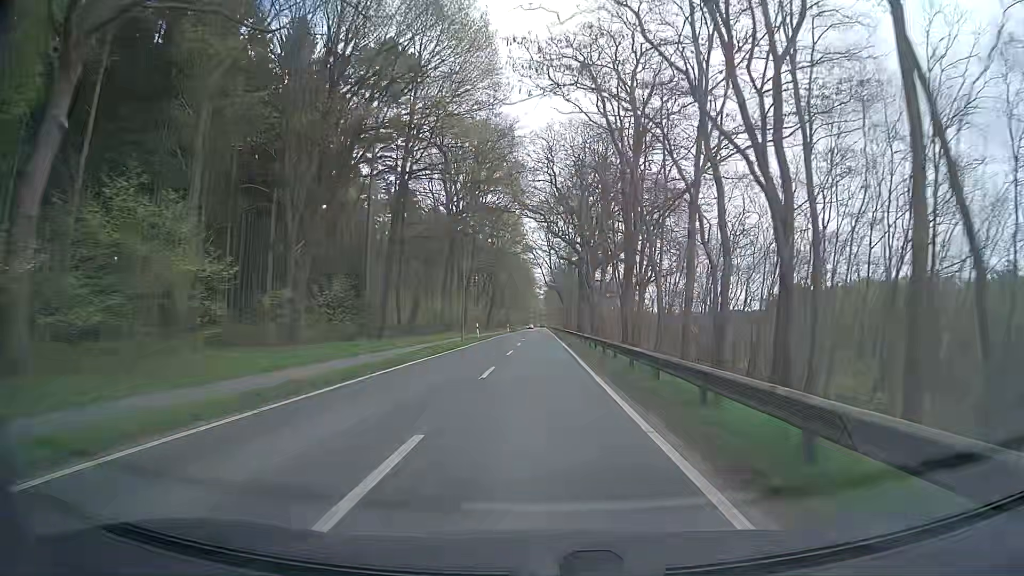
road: tertiary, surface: asphalt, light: Day
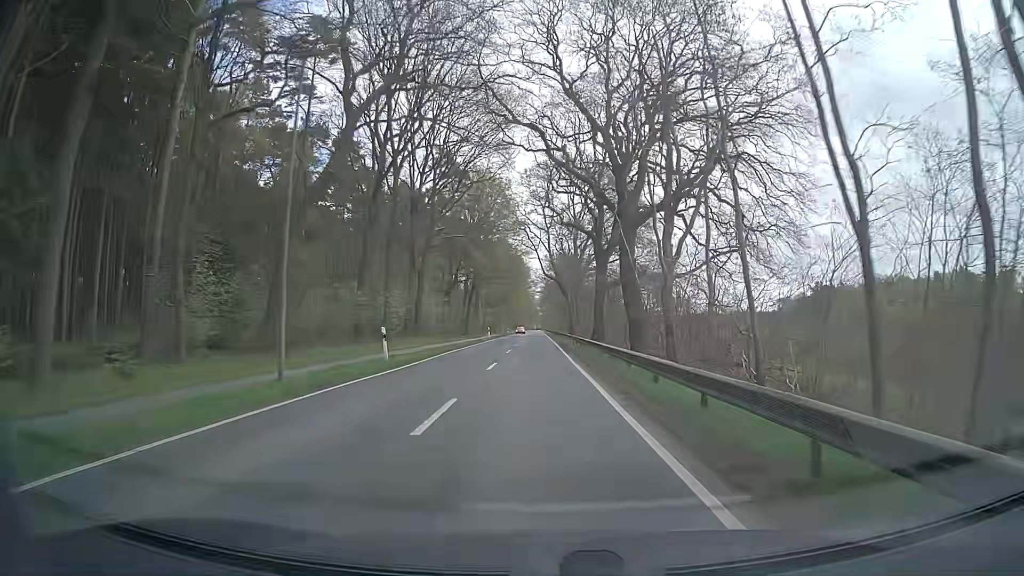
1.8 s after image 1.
(+0.1, +32.4) m; 0°
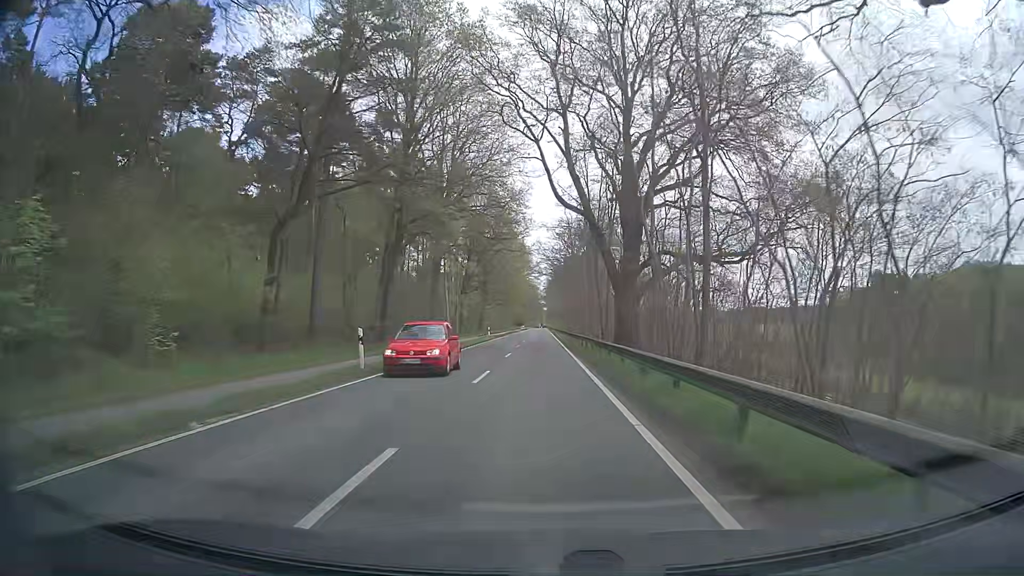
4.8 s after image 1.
(+0.1, +53.9) m; 0°
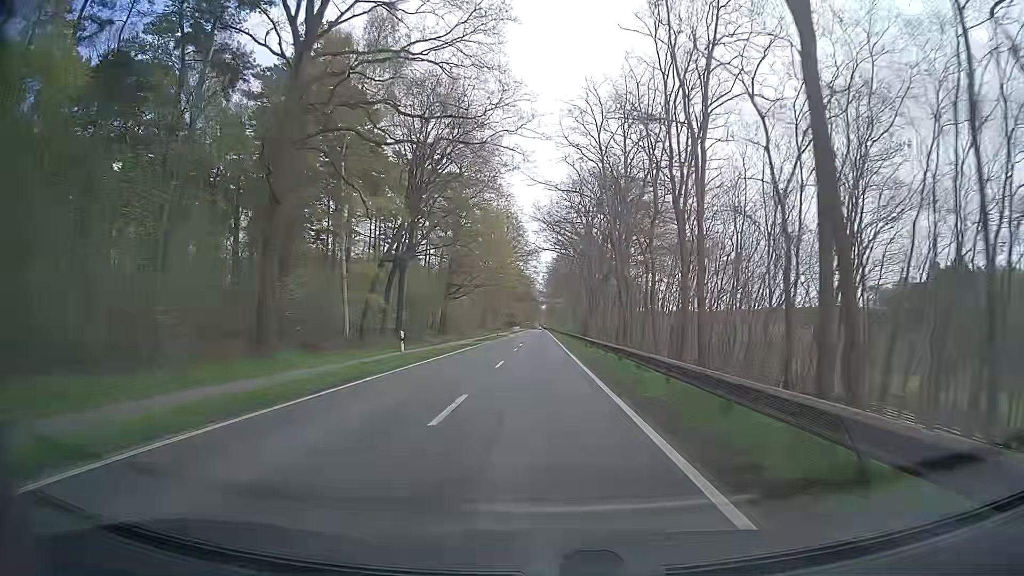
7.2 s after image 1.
(0.0, +43.2) m; 0°
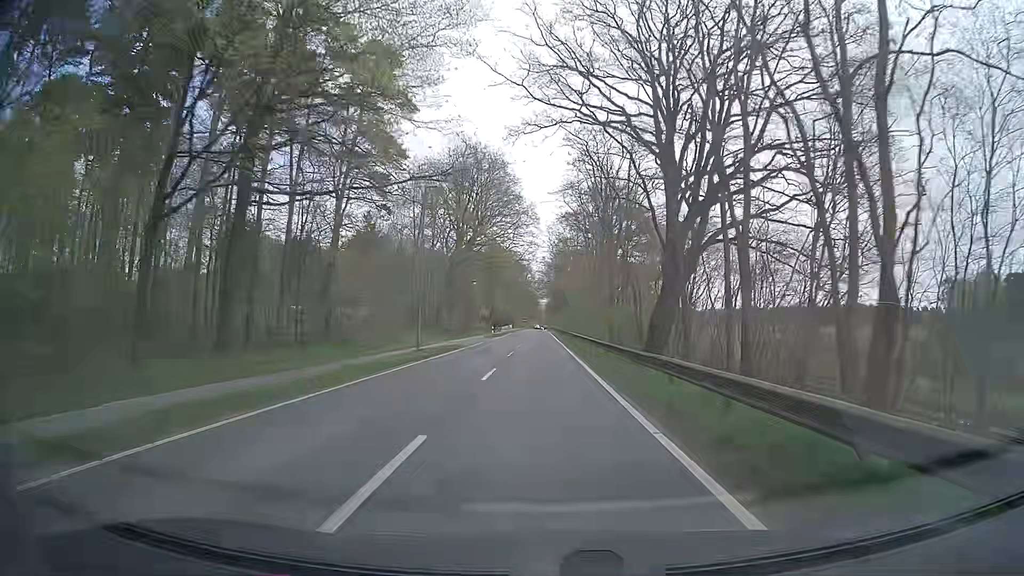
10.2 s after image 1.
(0.0, +54.0) m; 0°
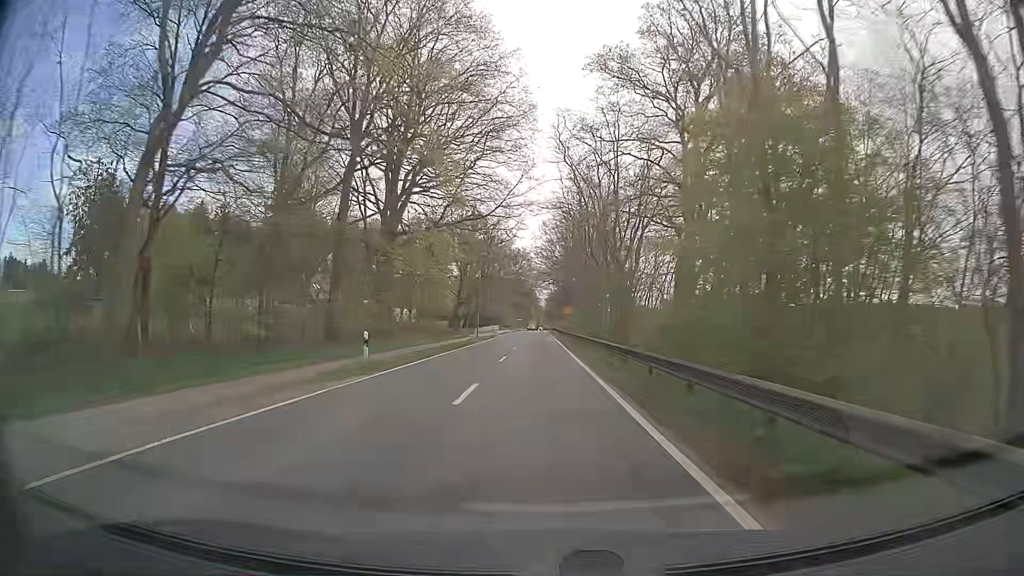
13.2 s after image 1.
(+0.1, +54.0) m; 0°
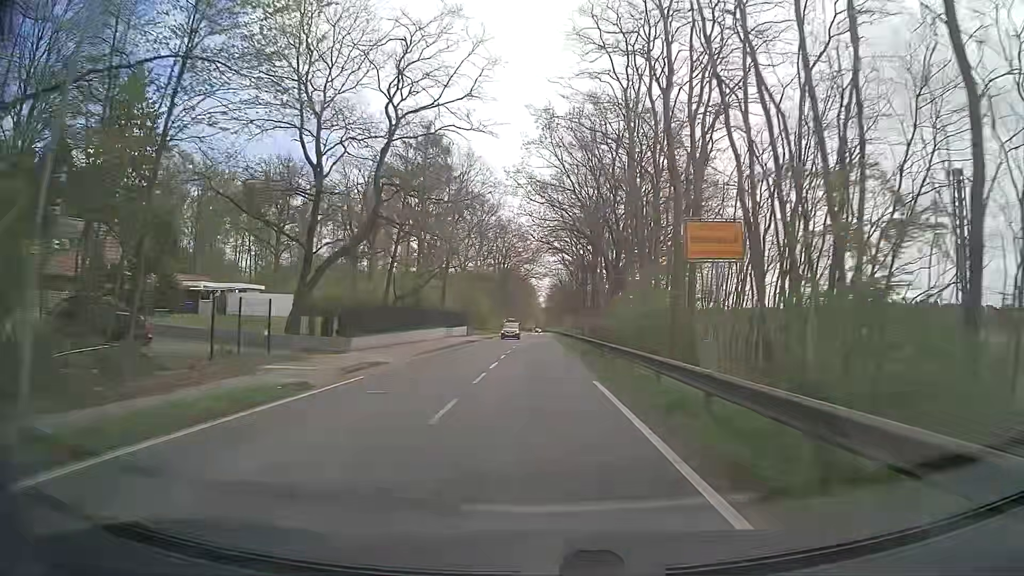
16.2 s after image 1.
(0.0, +53.8) m; 0°
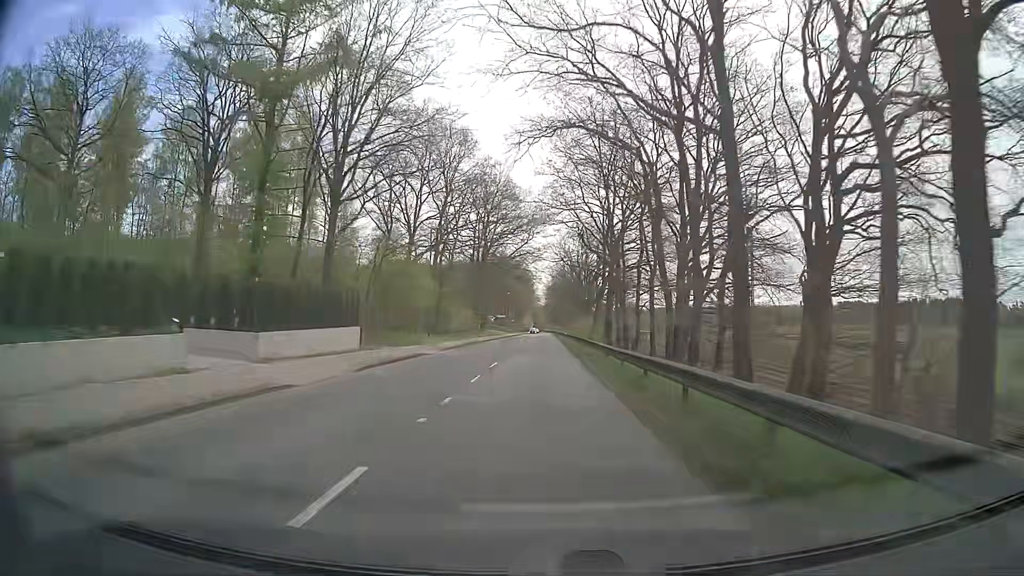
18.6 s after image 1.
(+0.2, +43.0) m; +1°
(0, +10) (0, +20) (0, +30) (0, +40) (0, +50) (0, +60) (0, +70) (0, +80) (0, +90) (0, +100) m
